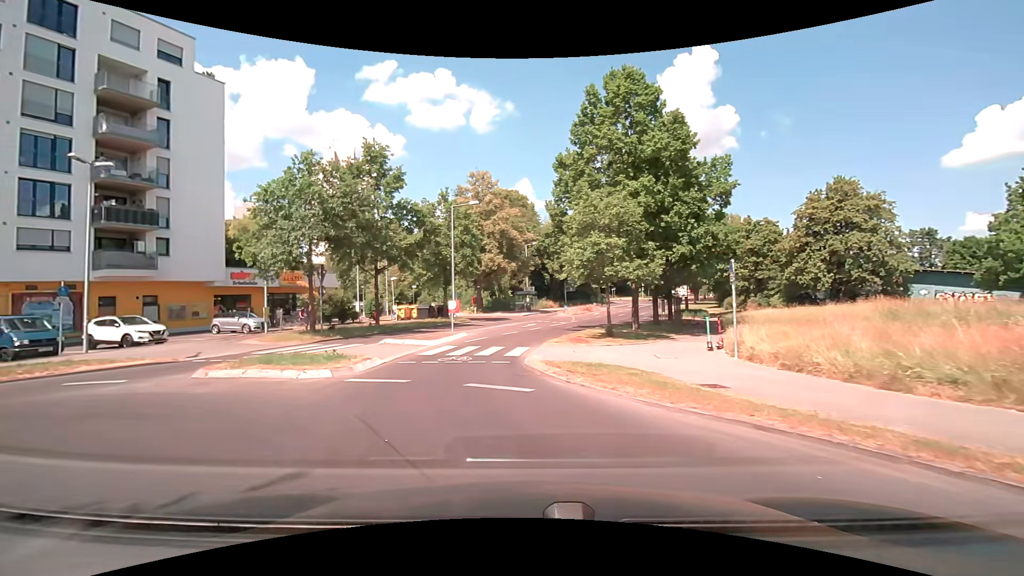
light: Day
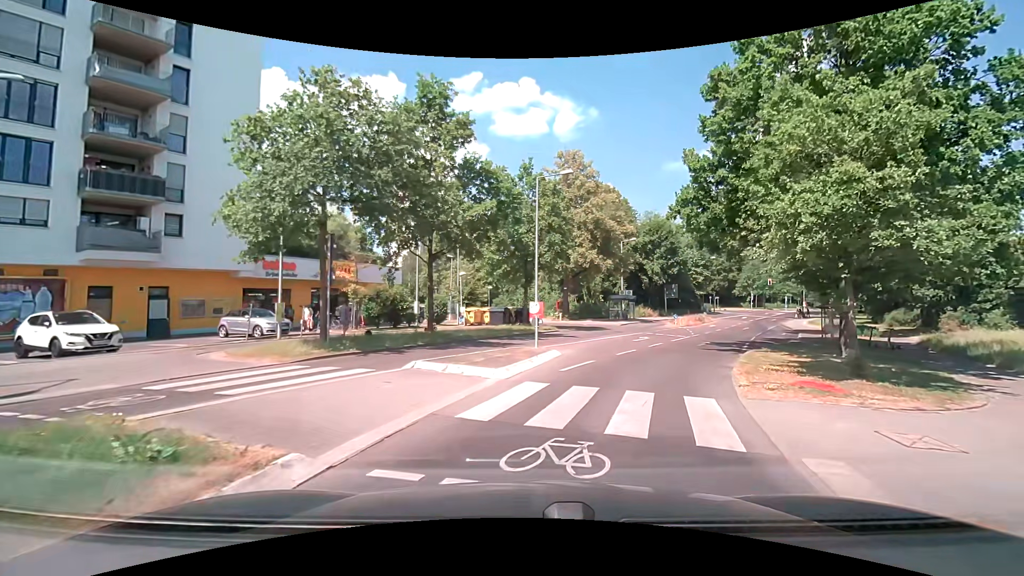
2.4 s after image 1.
(-1.5, +10.6) m; -8°
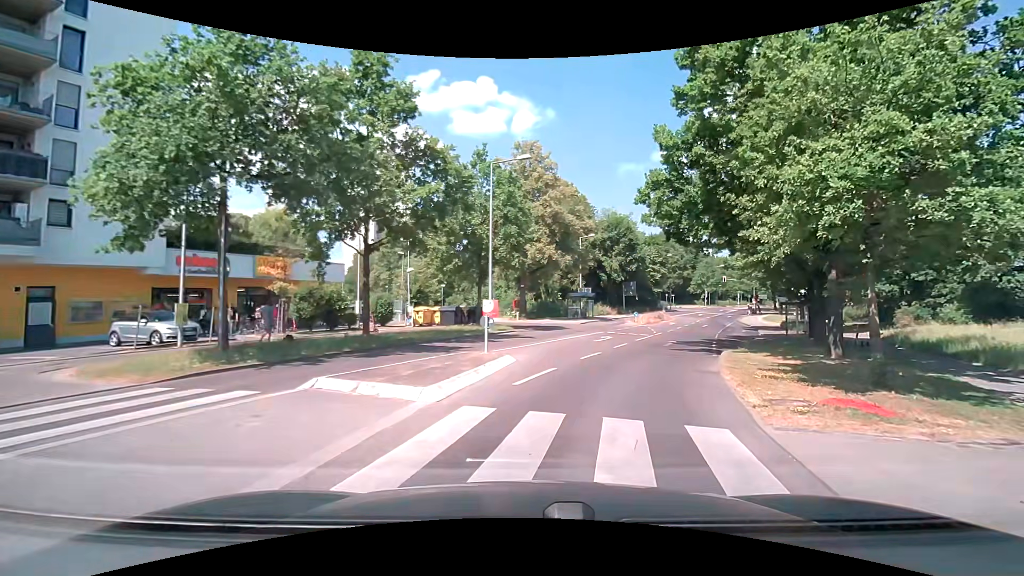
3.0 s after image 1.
(+0.1, +2.9) m; +3°
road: tertiary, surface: asphalt
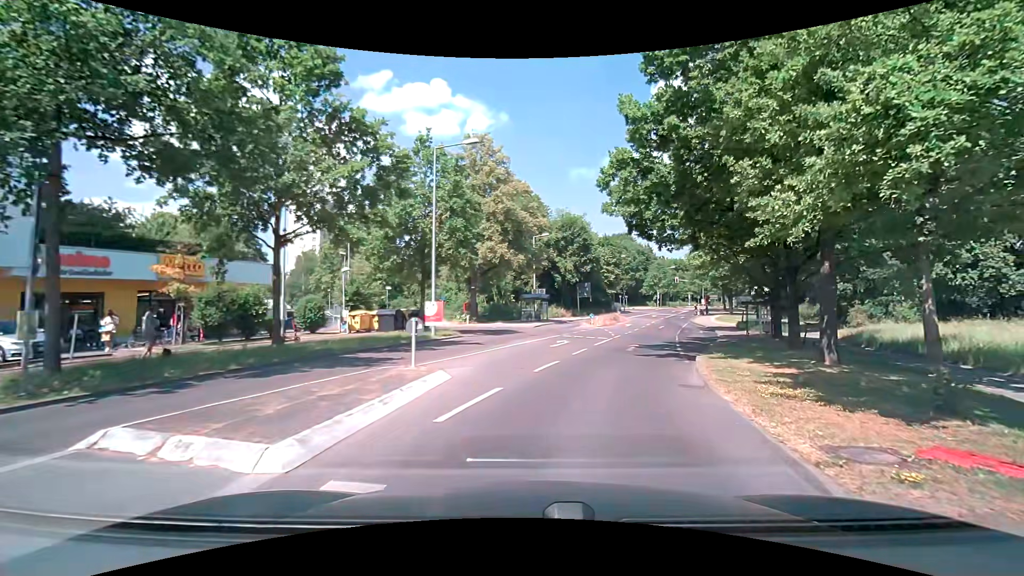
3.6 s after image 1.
(+0.2, +3.1) m; +6°
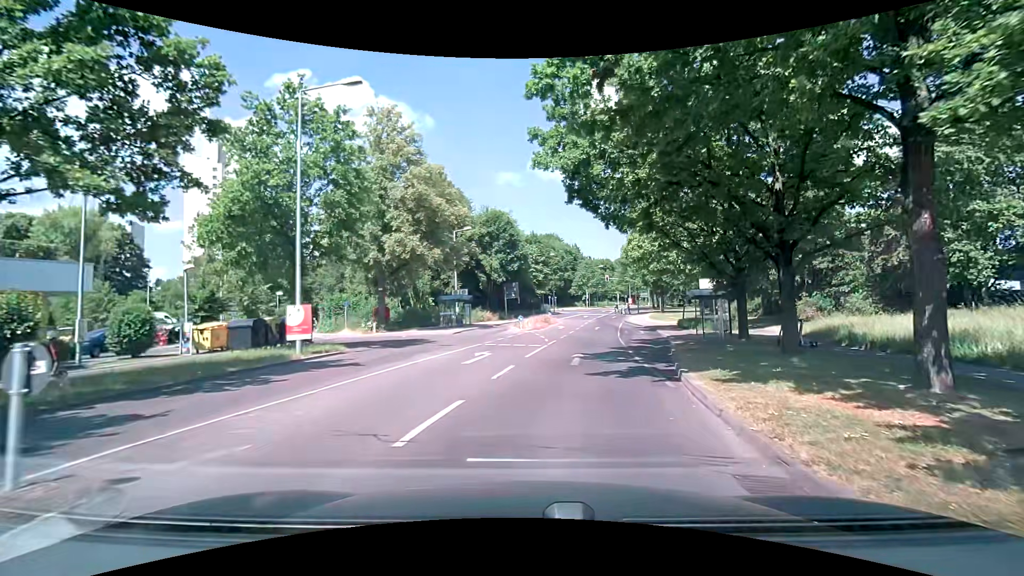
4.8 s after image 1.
(+0.6, +6.8) m; +9°
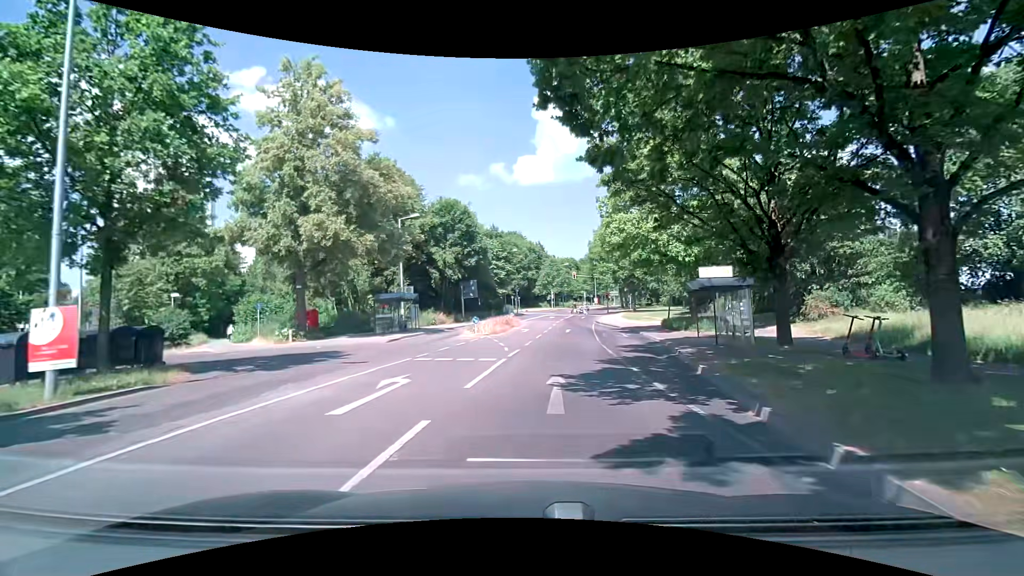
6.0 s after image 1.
(+0.2, +7.6) m; +4°
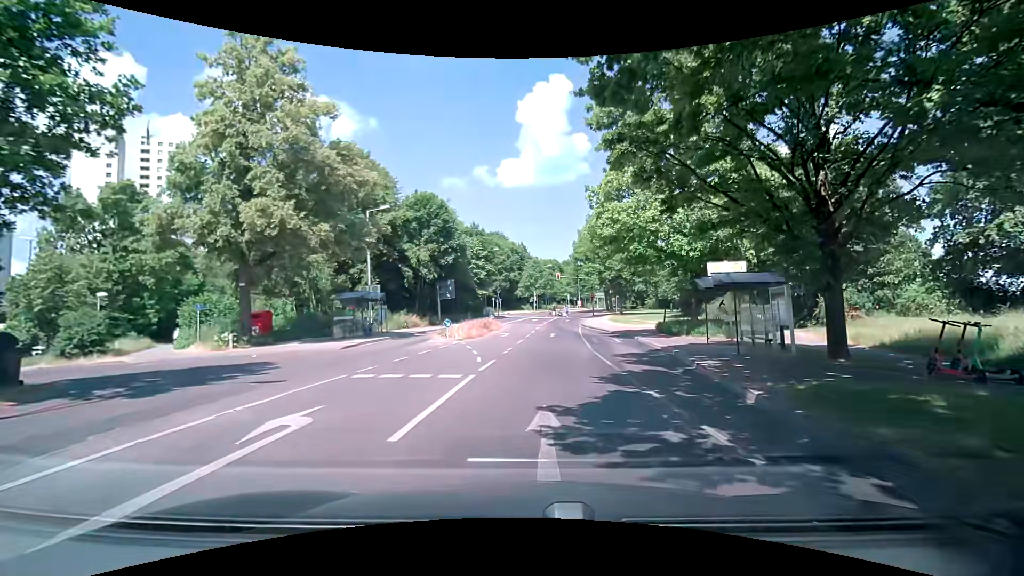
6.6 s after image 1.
(0.0, +4.1) m; +1°
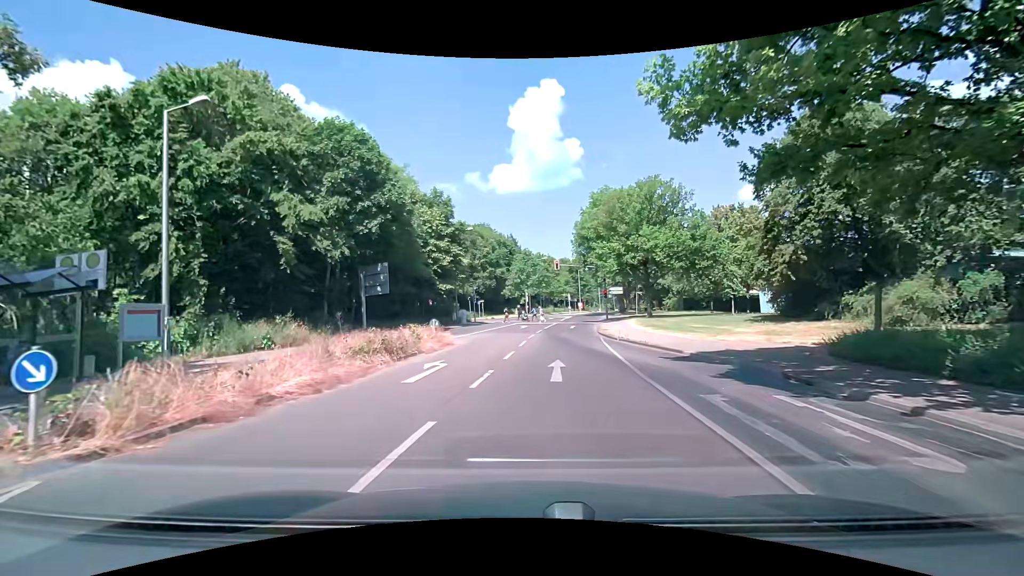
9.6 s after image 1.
(+1.1, +21.6) m; +2°
(0, +10) (-1, +20) (-1, +30) (-1, +40) (0, +50) (+2, +60) (+1, +69) (-7, +75) (-17, +78) (-26, +81) m
